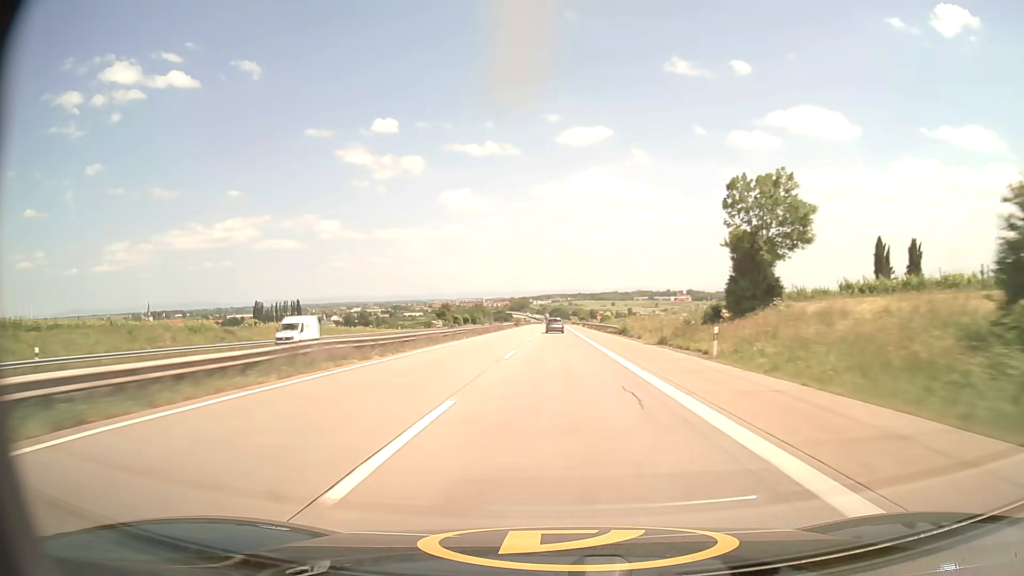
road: motorway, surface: asphalt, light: Day
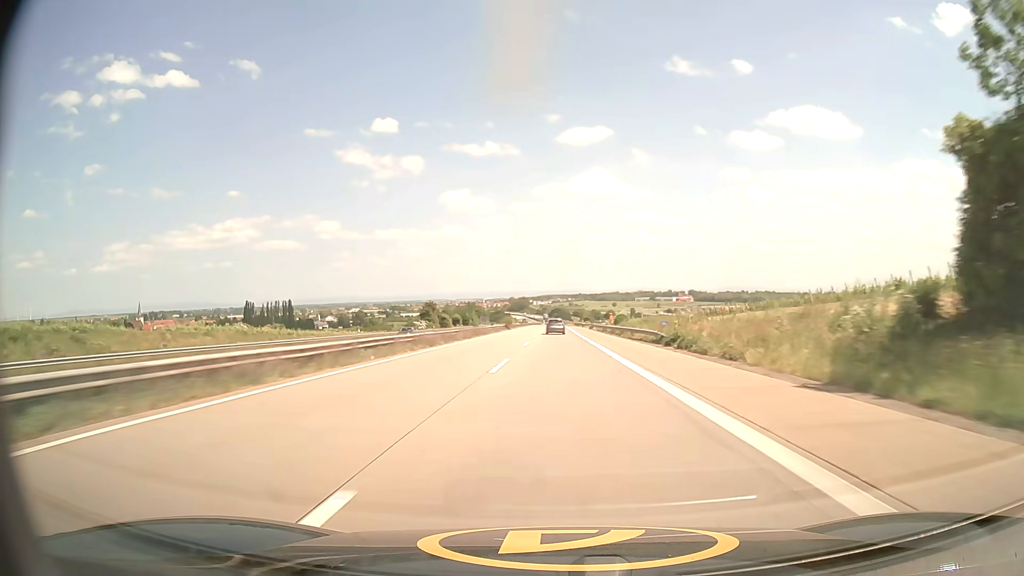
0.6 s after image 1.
(0.0, +23.8) m; 0°
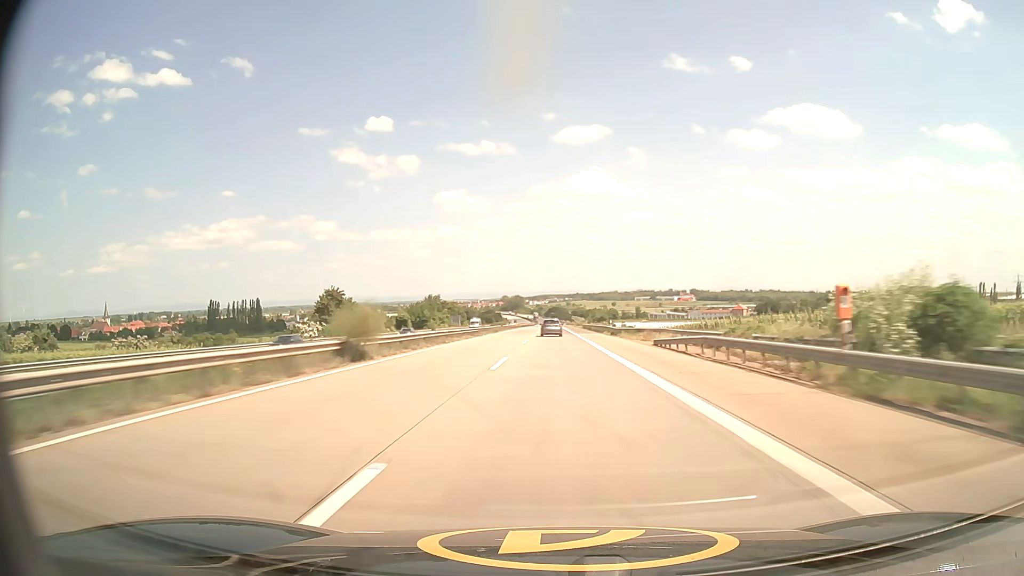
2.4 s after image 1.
(0.0, +70.9) m; 0°
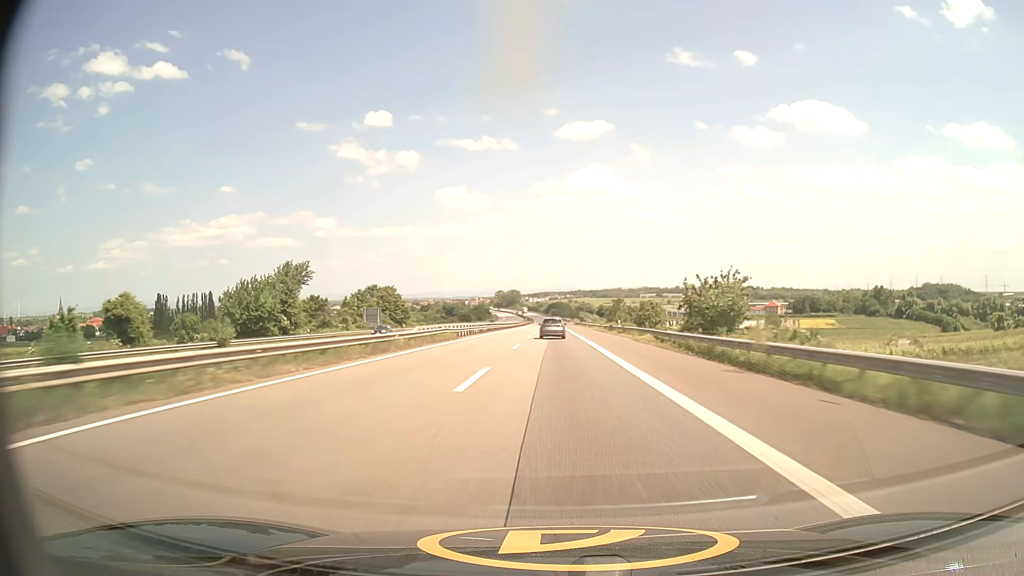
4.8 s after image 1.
(+0.3, +93.8) m; 0°
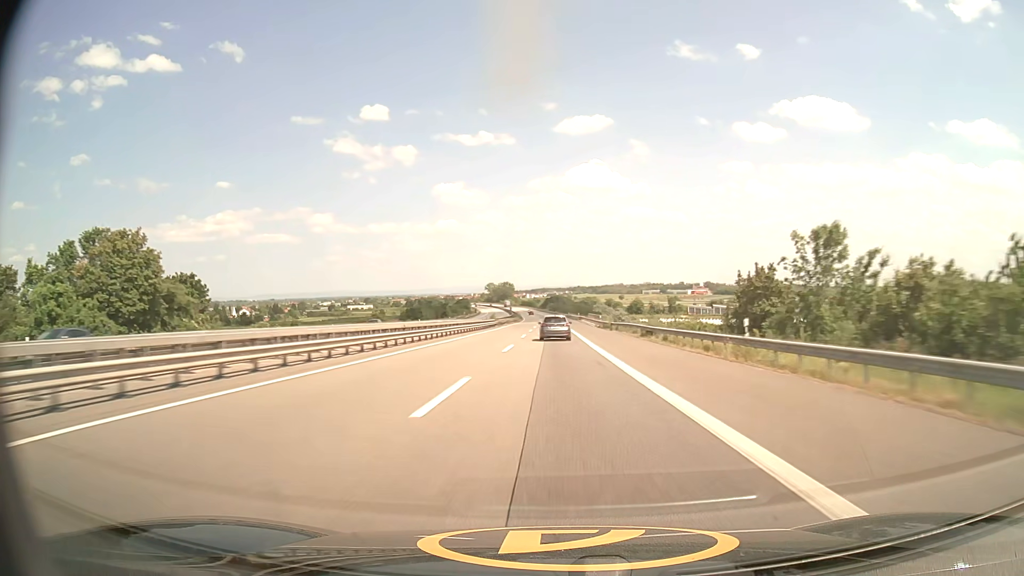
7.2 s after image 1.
(0.0, +92.3) m; 0°
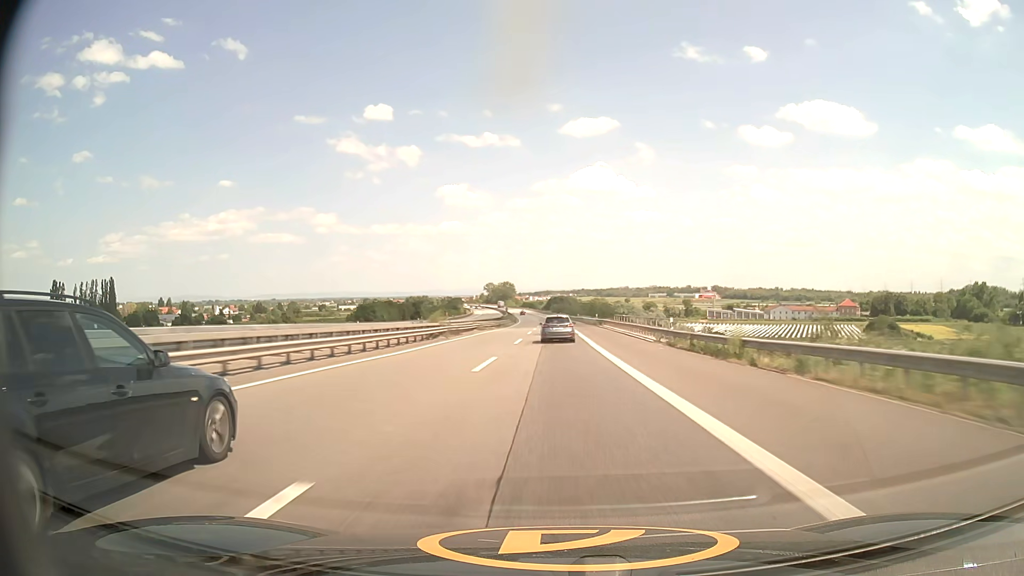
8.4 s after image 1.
(-0.1, +45.6) m; 0°
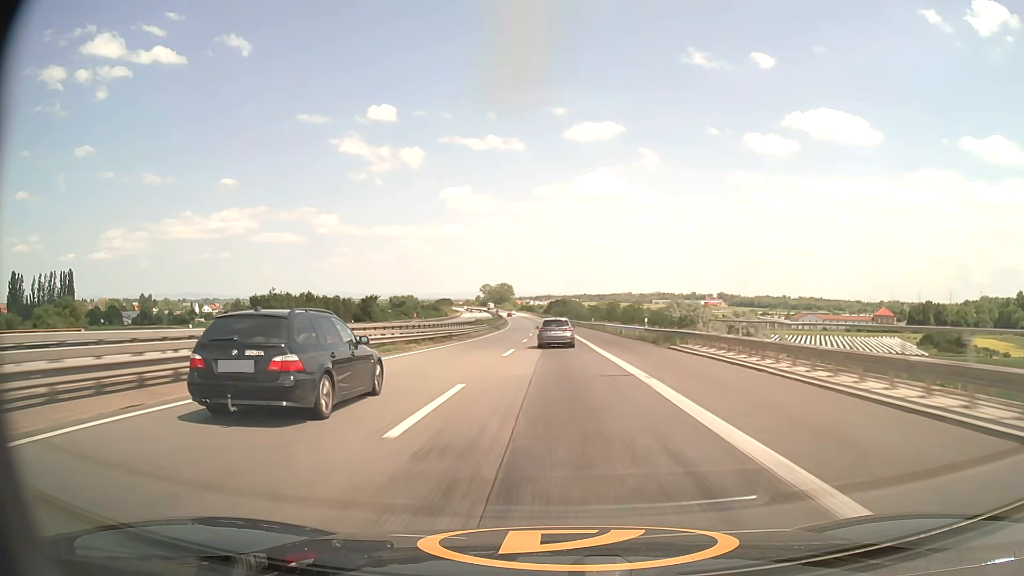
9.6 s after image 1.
(-0.1, +45.1) m; 0°
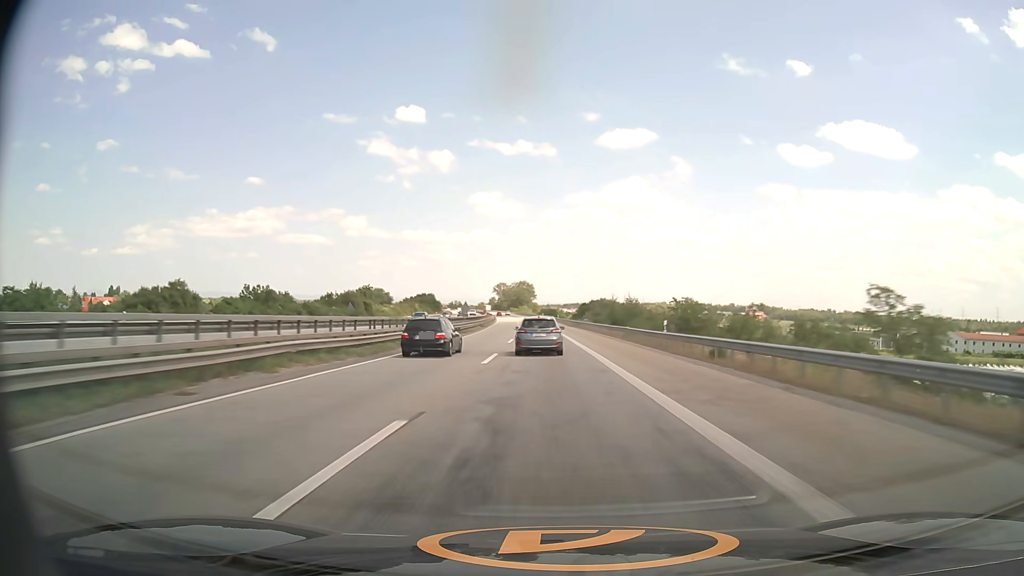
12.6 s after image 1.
(-1.6, +111.5) m; -2°
(0, +10) (0, +20) (0, +30) (0, +40) (-1, +50) (-1, +60) (-1, +70) (-2, +80) (-2, +90) (-3, +100) m
